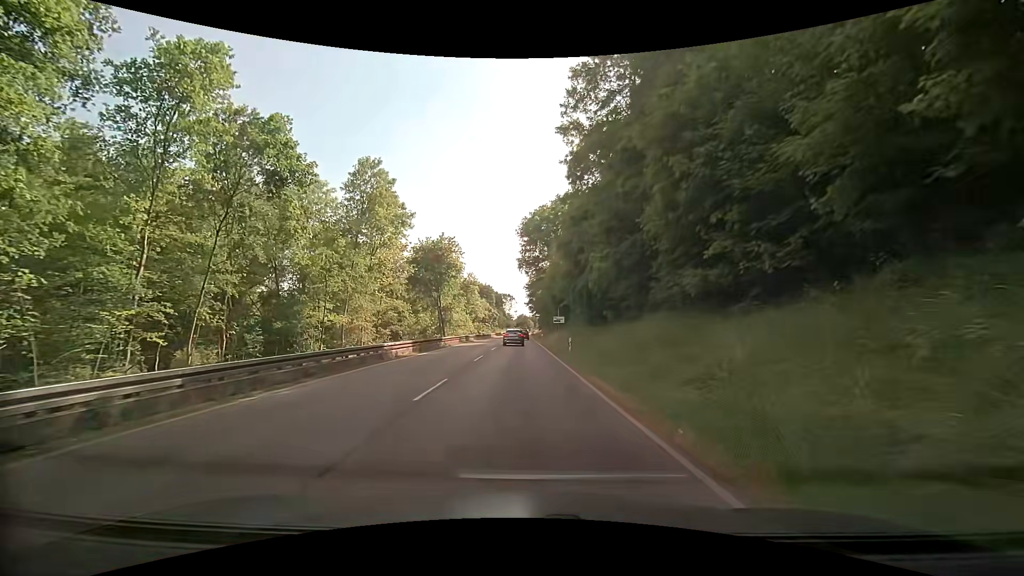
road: secondary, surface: asphalt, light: Day
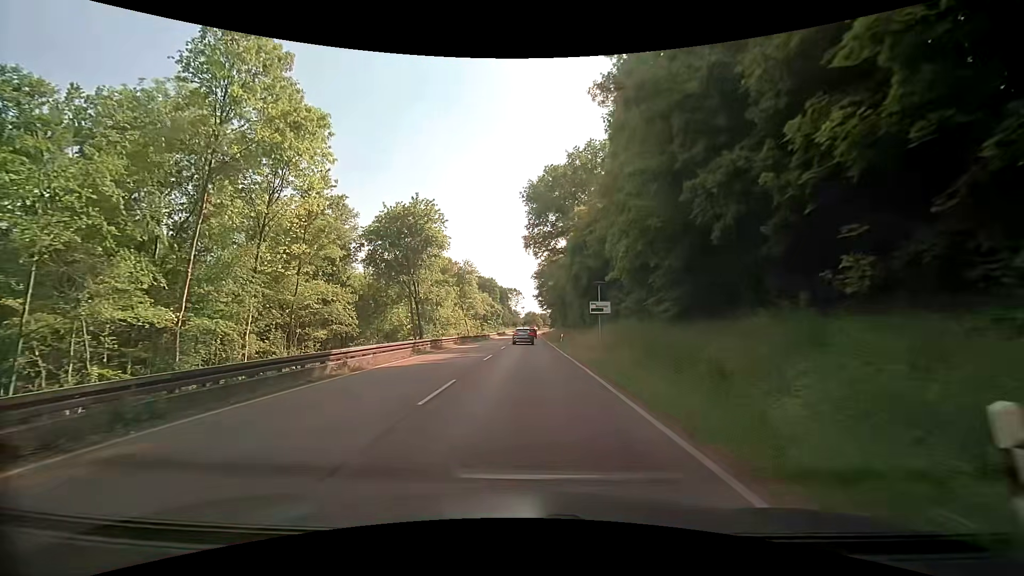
(-0.5, +24.9) m; -2°
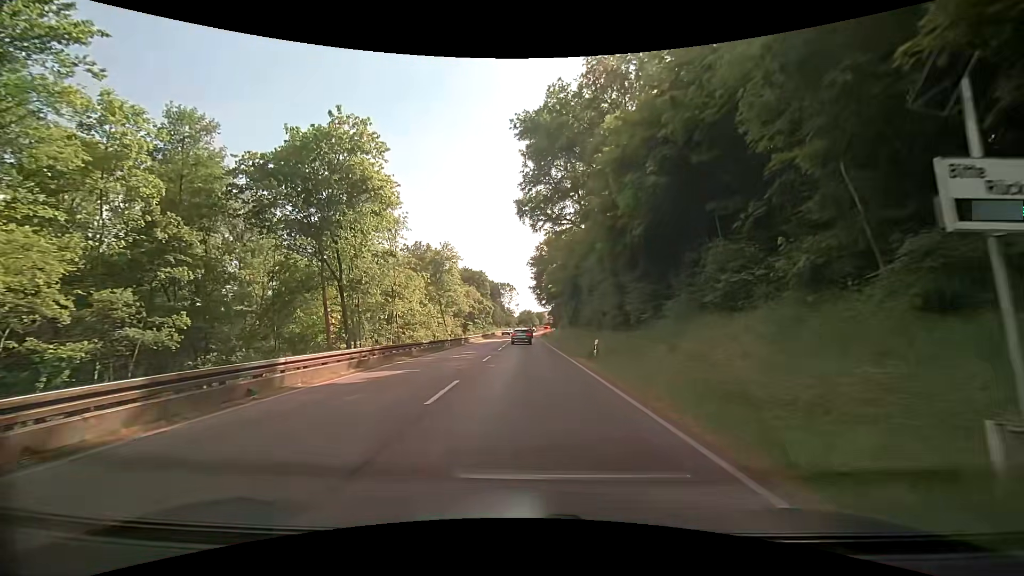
(+0.1, +24.0) m; 0°
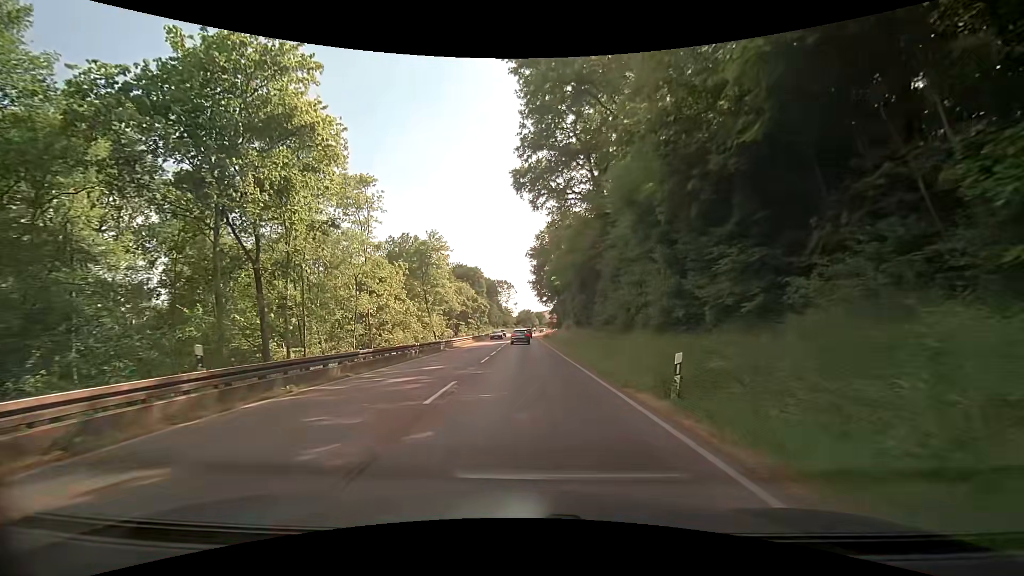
(+0.1, +11.7) m; +1°
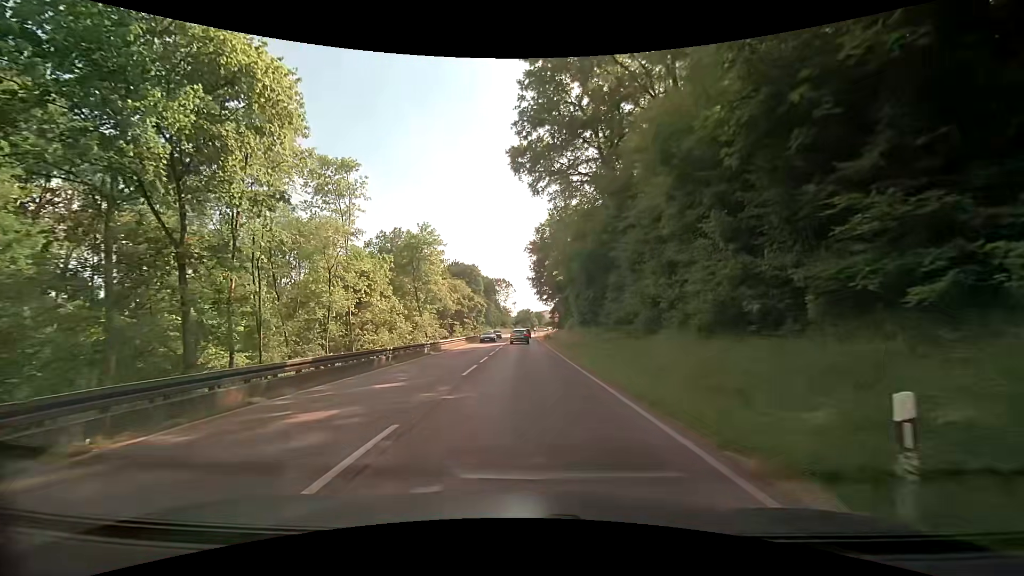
(0.0, +5.8) m; 0°
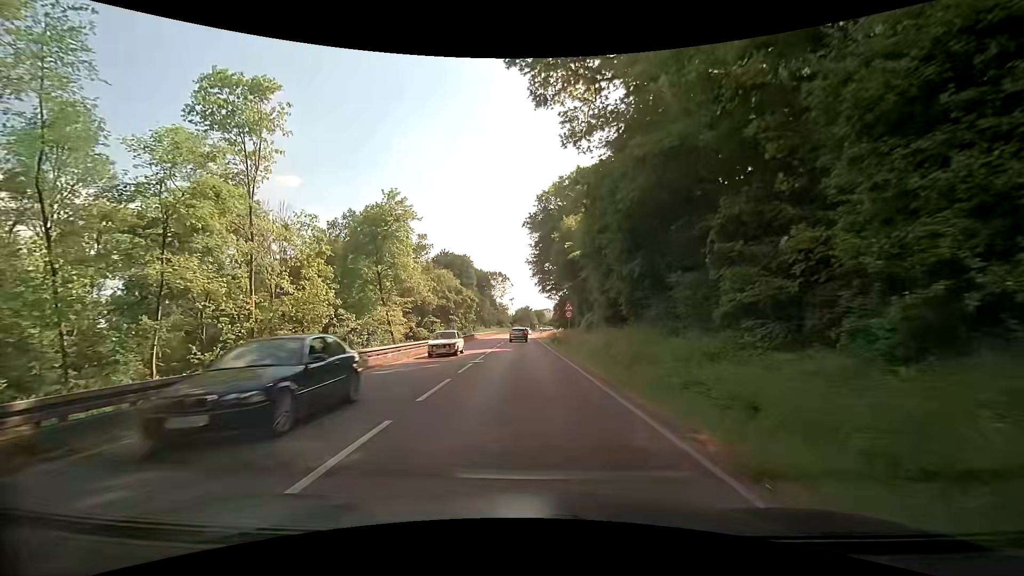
(-0.1, +18.0) m; 0°
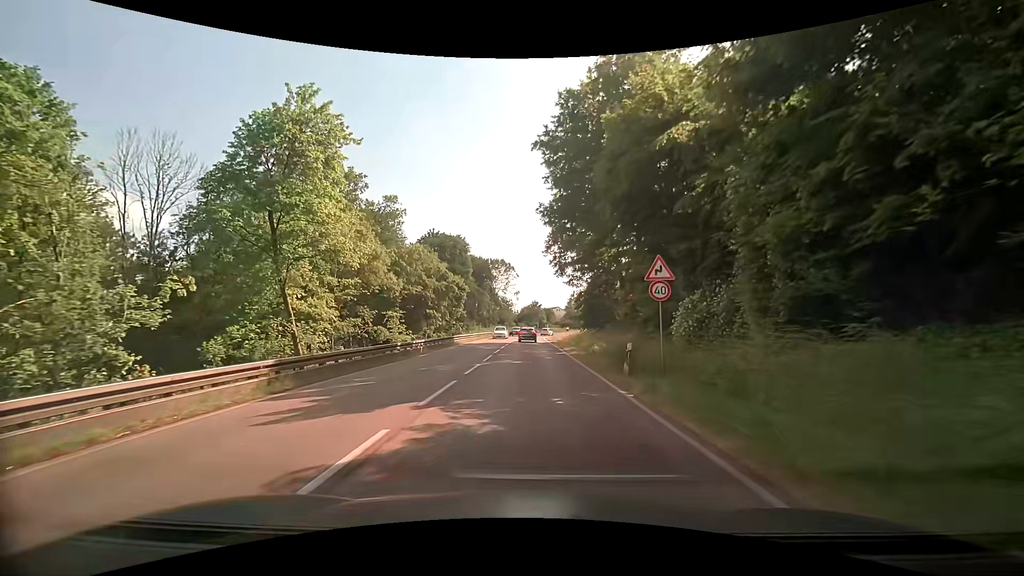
(-0.4, +25.0) m; -1°
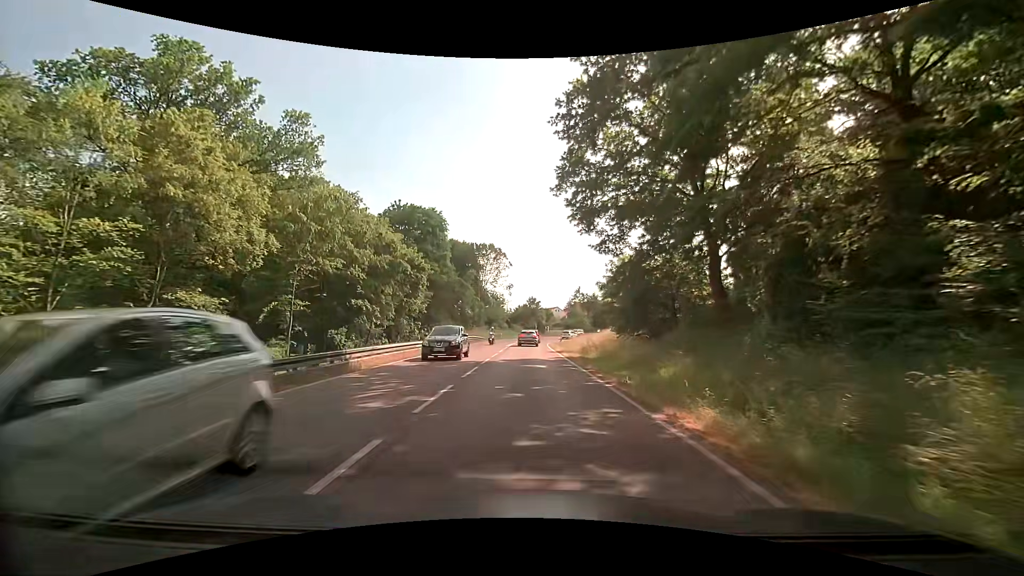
(-0.1, +24.6) m; 0°
(0, +10) (0, +20) (0, +30) (0, +40) (0, +50) (+1, +60) (+2, +70) (+5, +80) (+8, +89) (+14, +97) m
